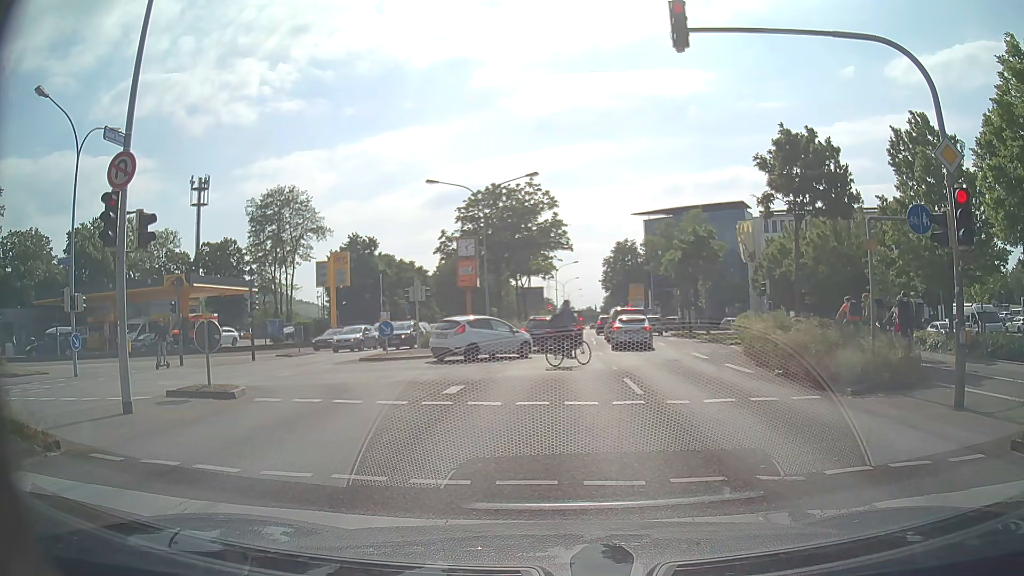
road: primary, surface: asphalt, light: Day
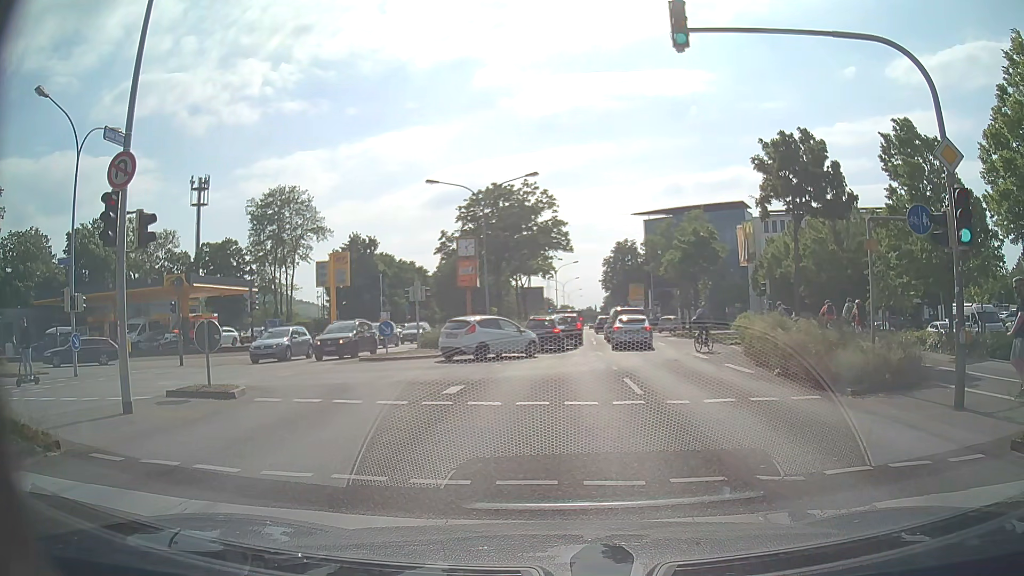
(0.0, 0.0) m; 0°
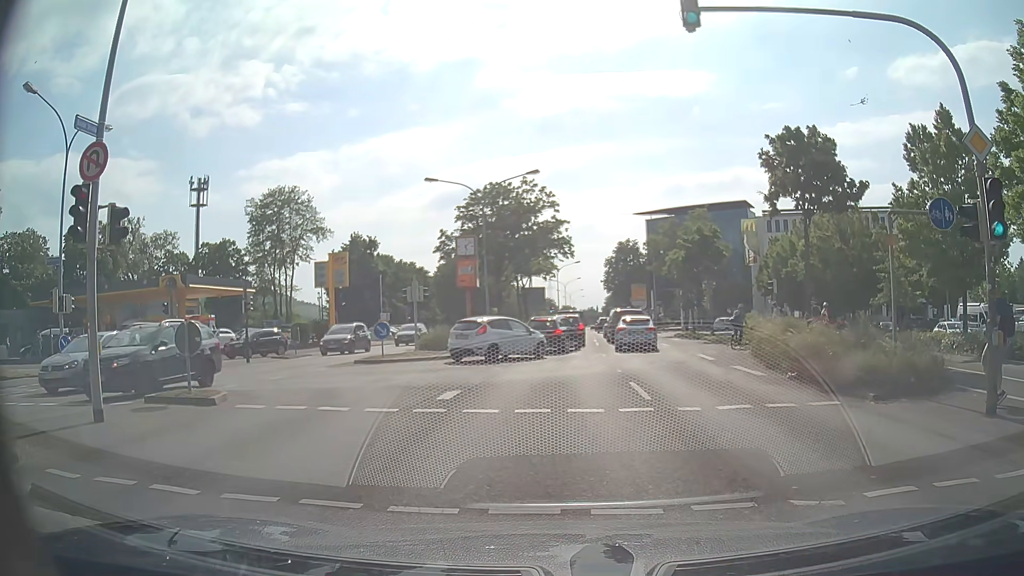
(0.0, +0.8) m; 0°
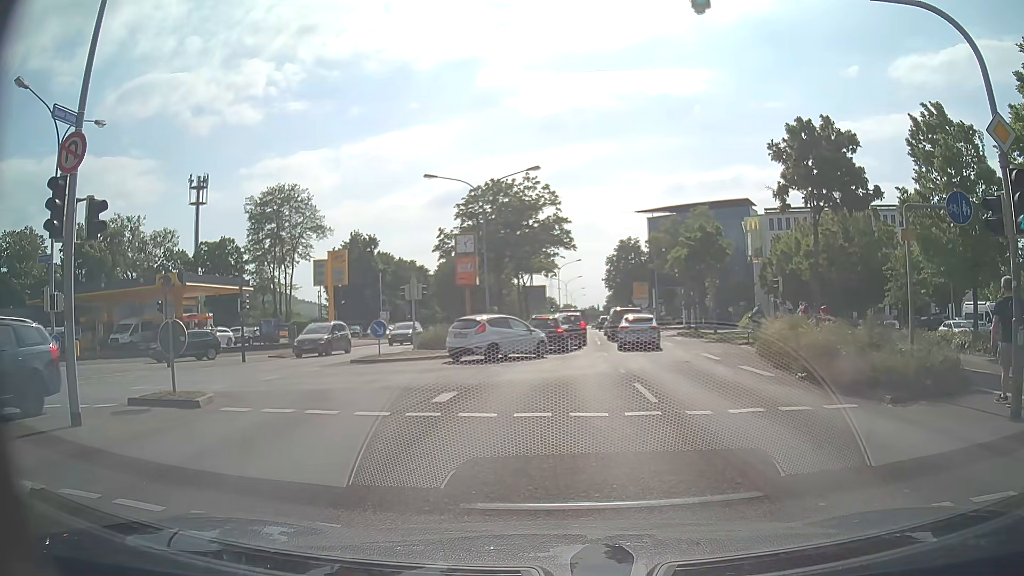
(0.0, +0.6) m; 0°
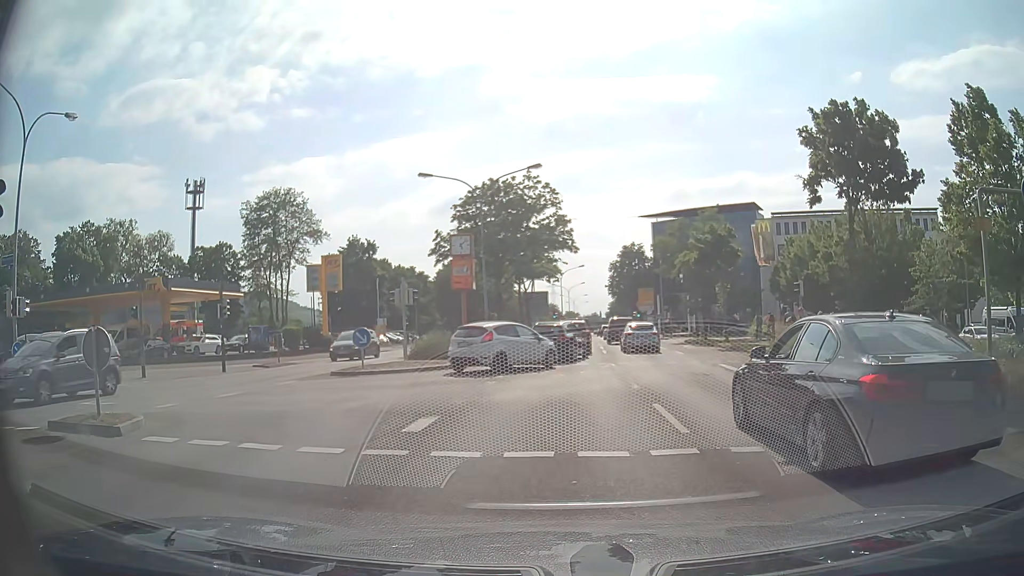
(0.0, +2.4) m; +1°
